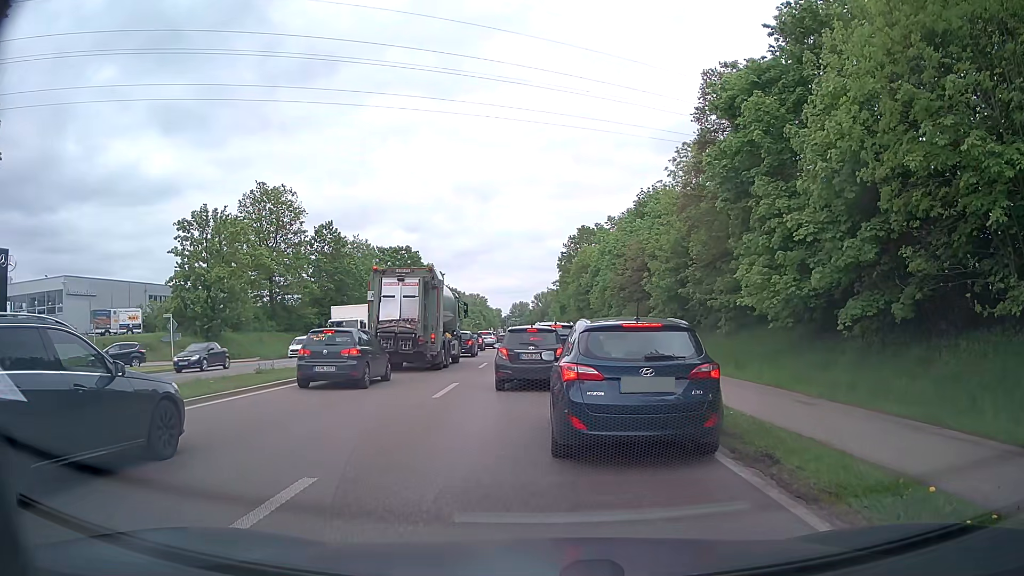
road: primary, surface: asphalt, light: Day
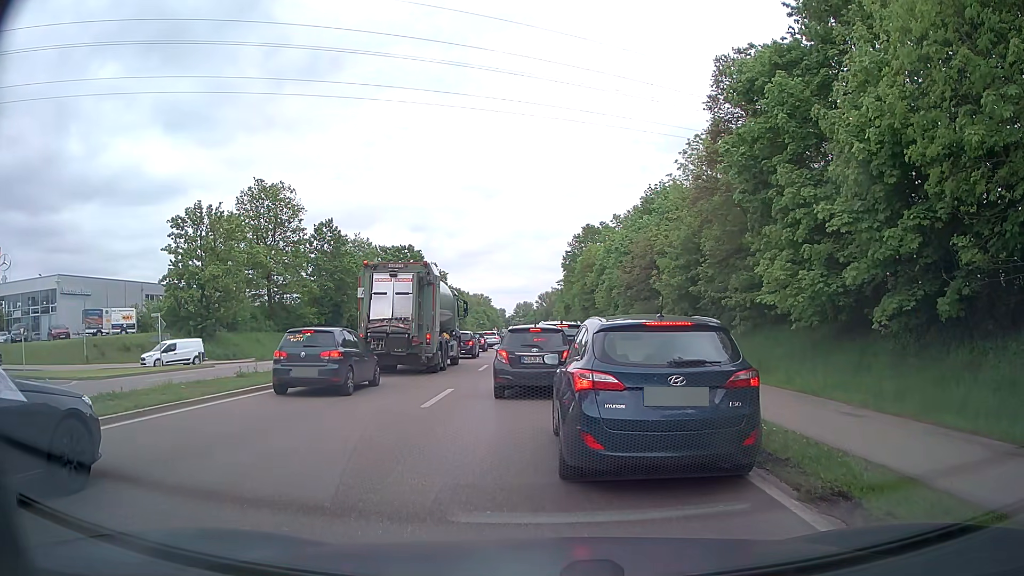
(0.0, +1.7) m; 0°
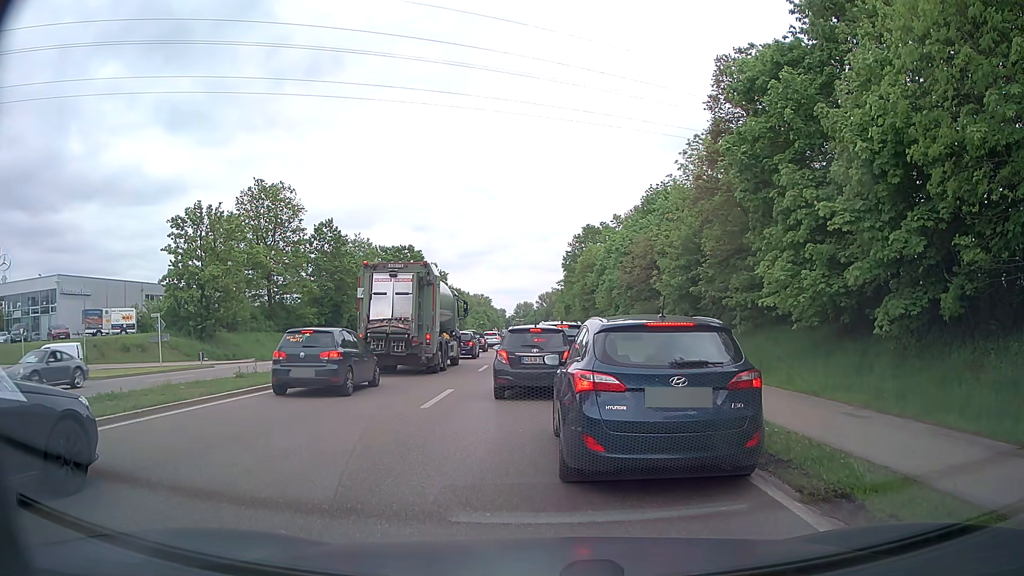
(0.0, +0.1) m; 0°
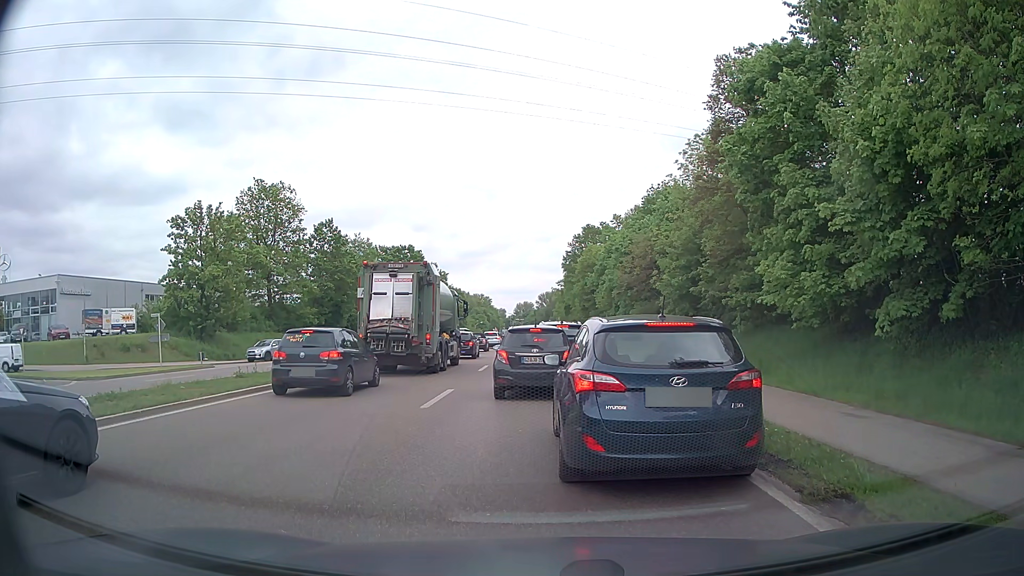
(0.0, 0.0) m; 0°
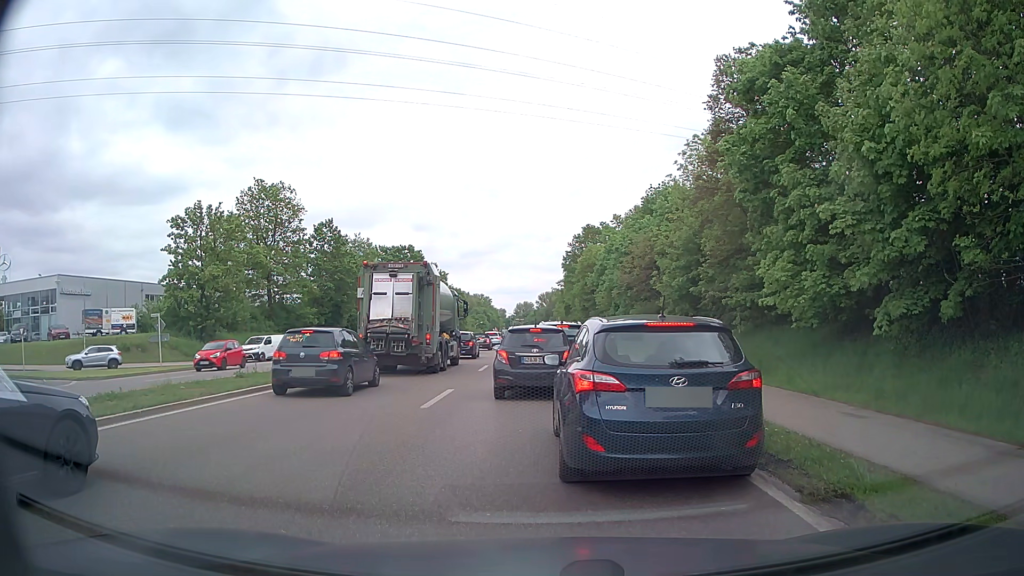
(0.0, 0.0) m; 0°
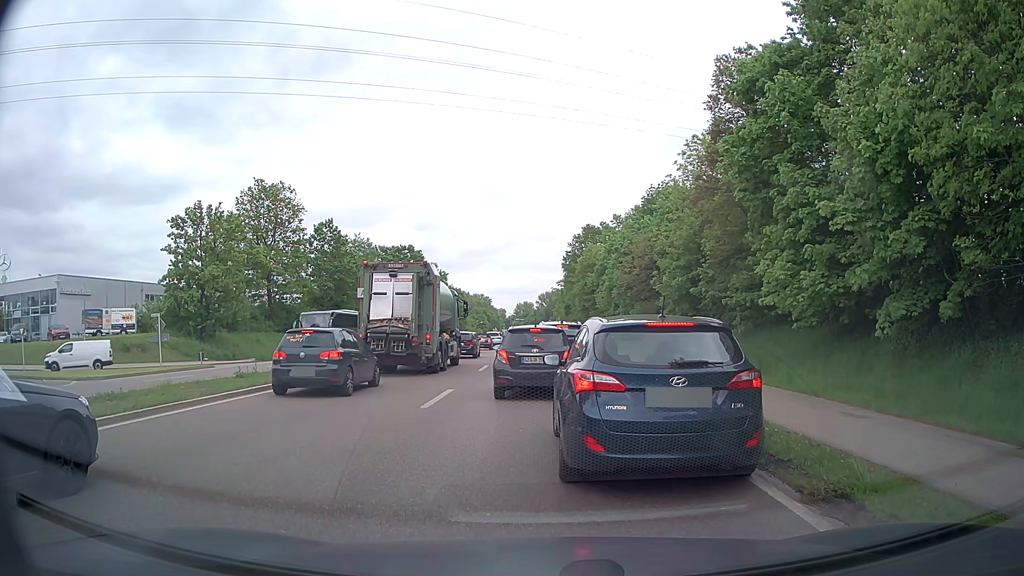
(0.0, 0.0) m; 0°
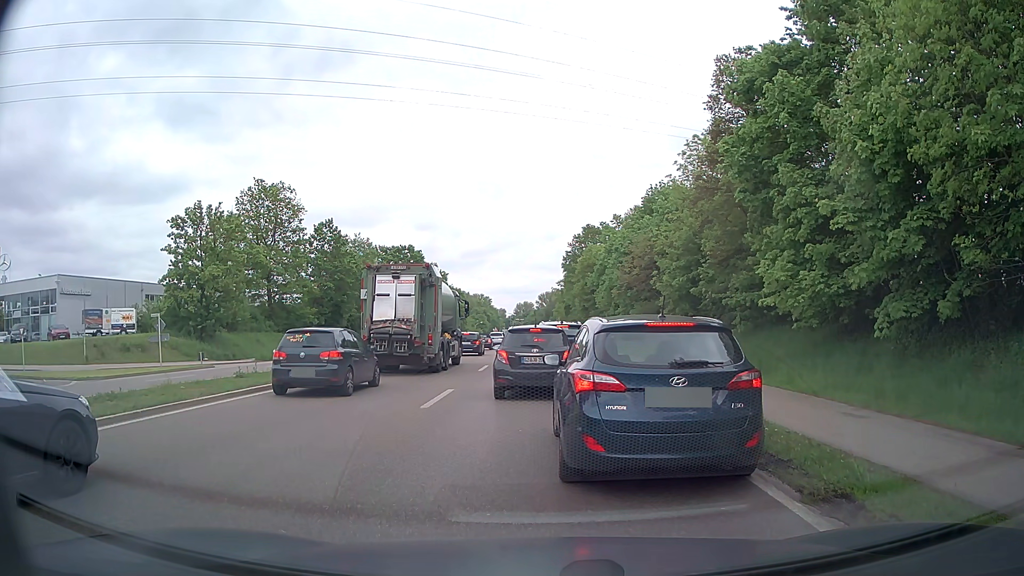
(0.0, 0.0) m; 0°
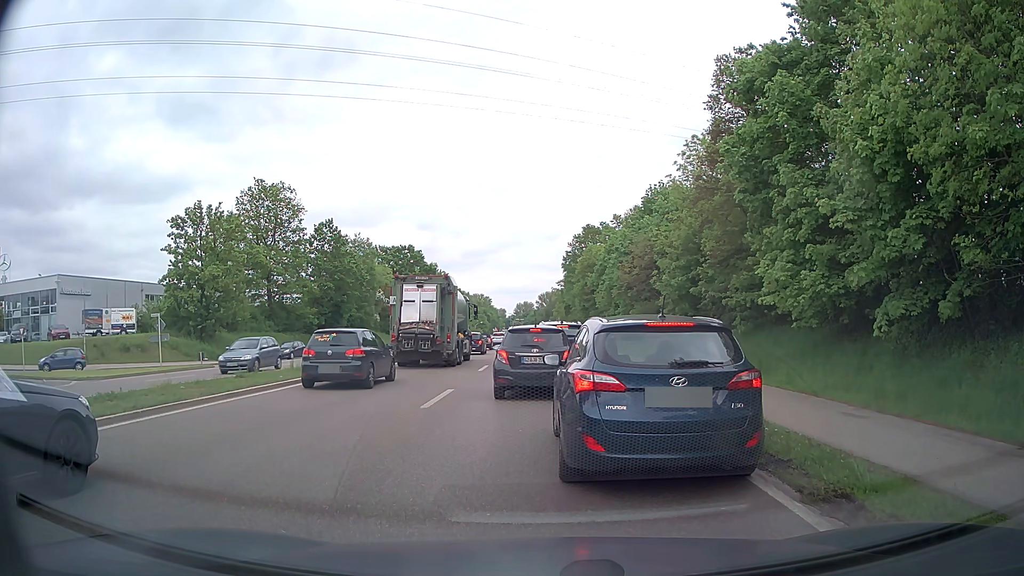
(0.0, 0.0) m; 0°
